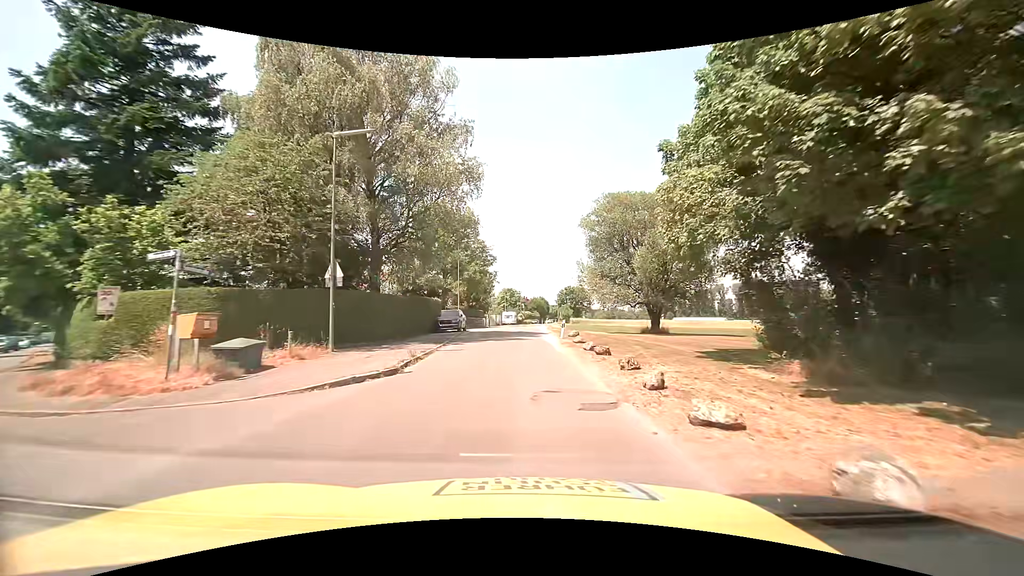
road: residential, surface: asphalt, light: Day
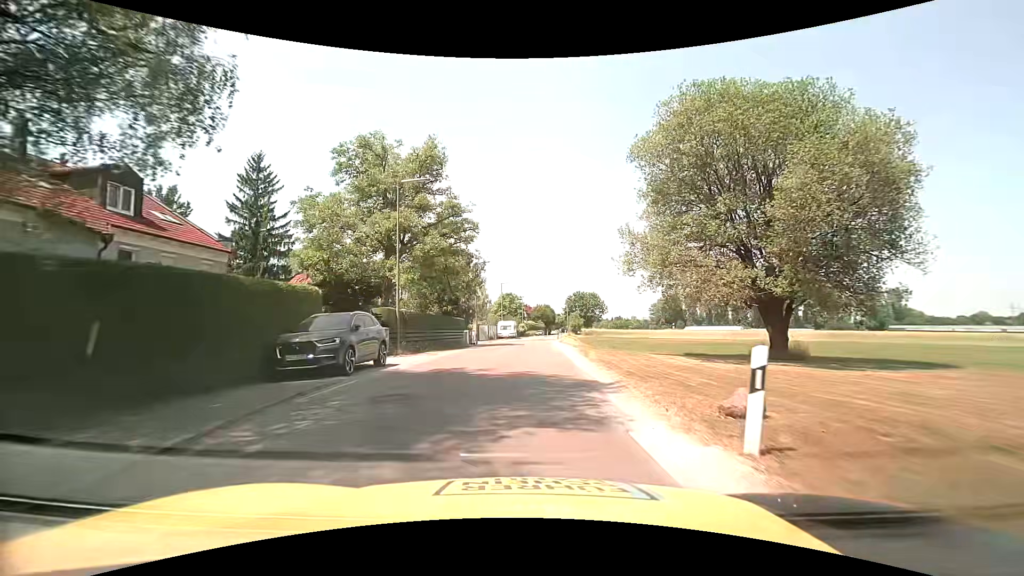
(0.0, +22.7) m; 0°
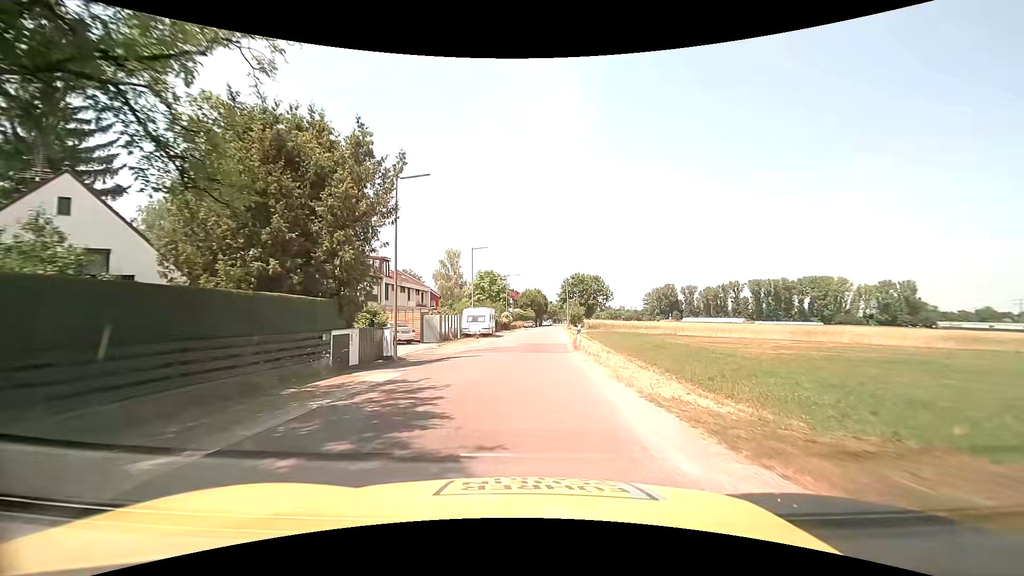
(+0.2, +27.7) m; +1°
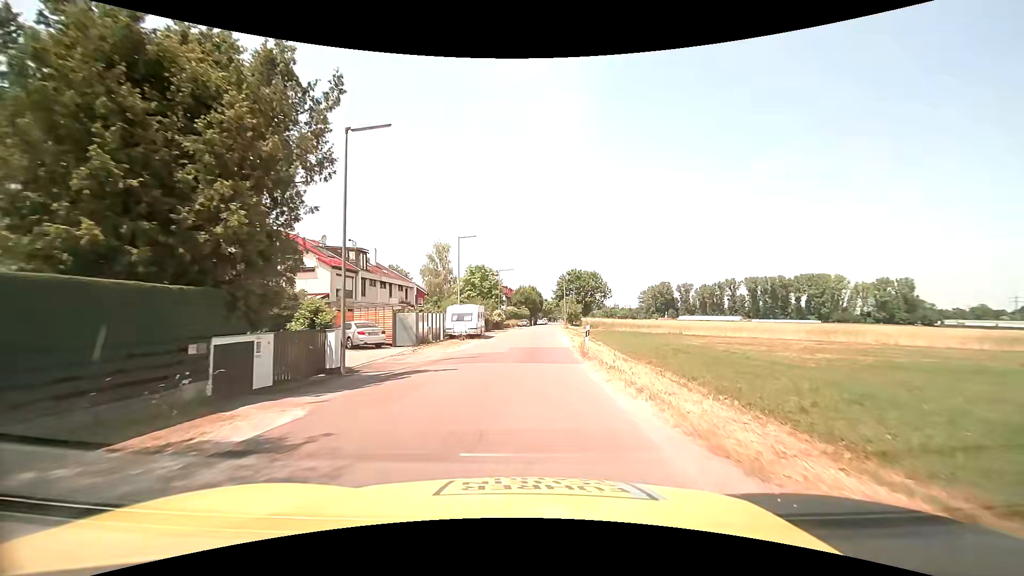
(0.0, +5.7) m; +1°
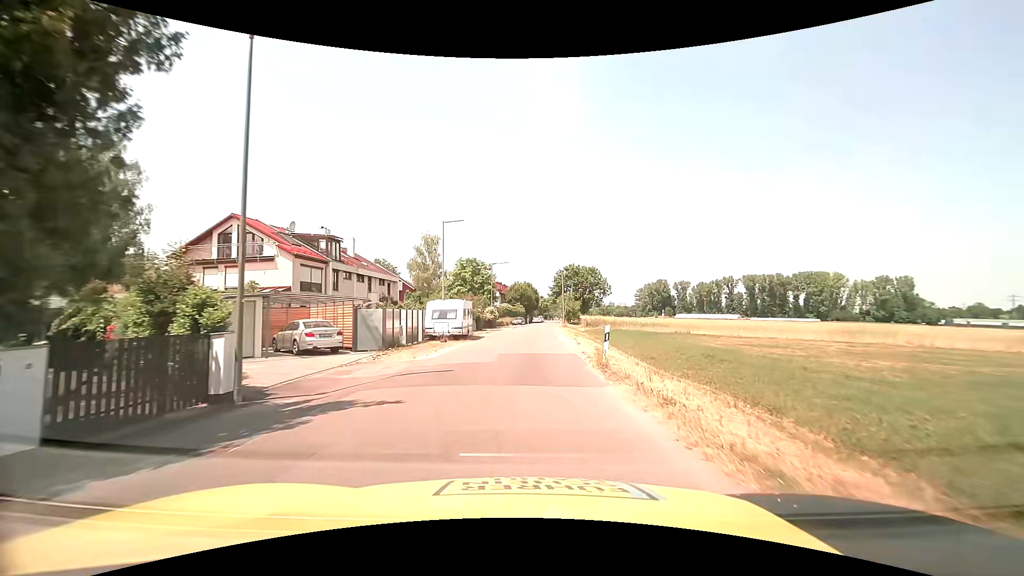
(0.0, +5.7) m; 0°
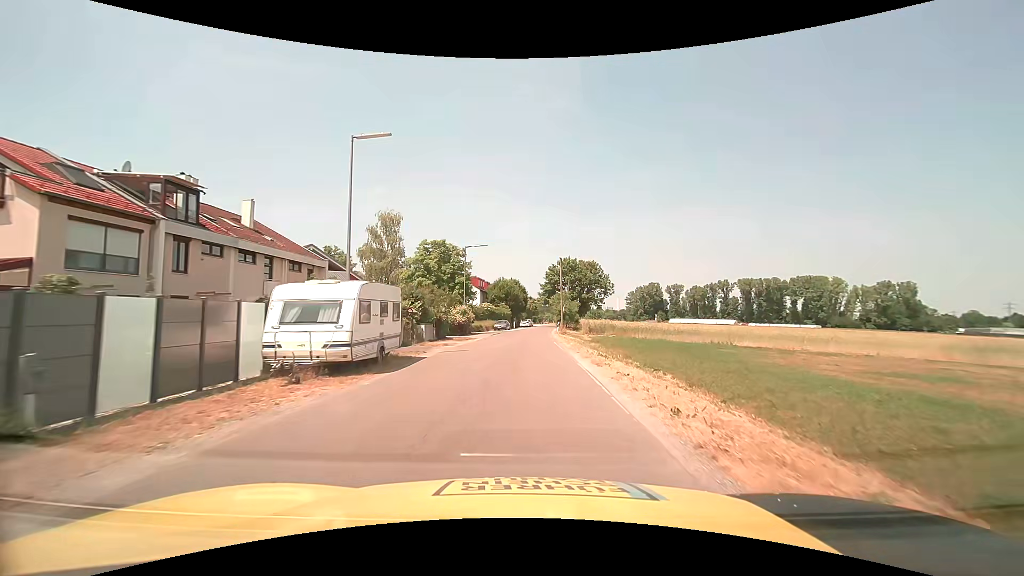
(+0.3, +17.2) m; +1°
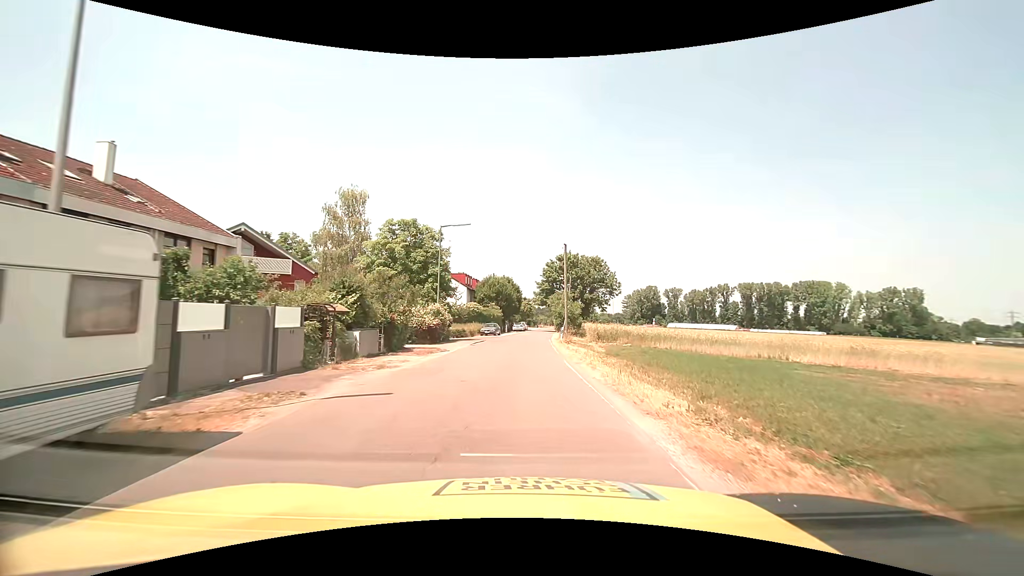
(+0.1, +11.4) m; +1°
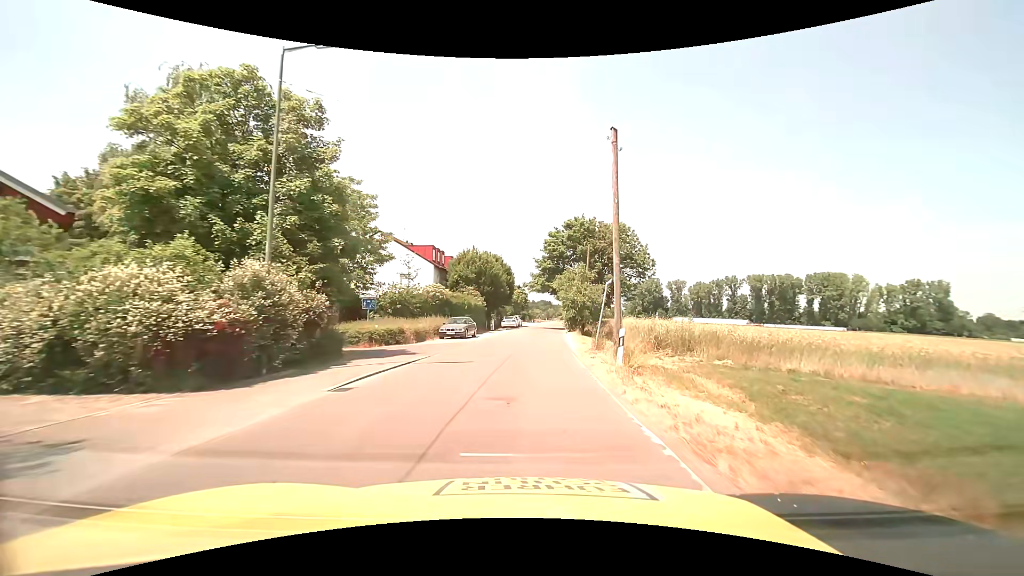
(0.0, +22.9) m; 0°
